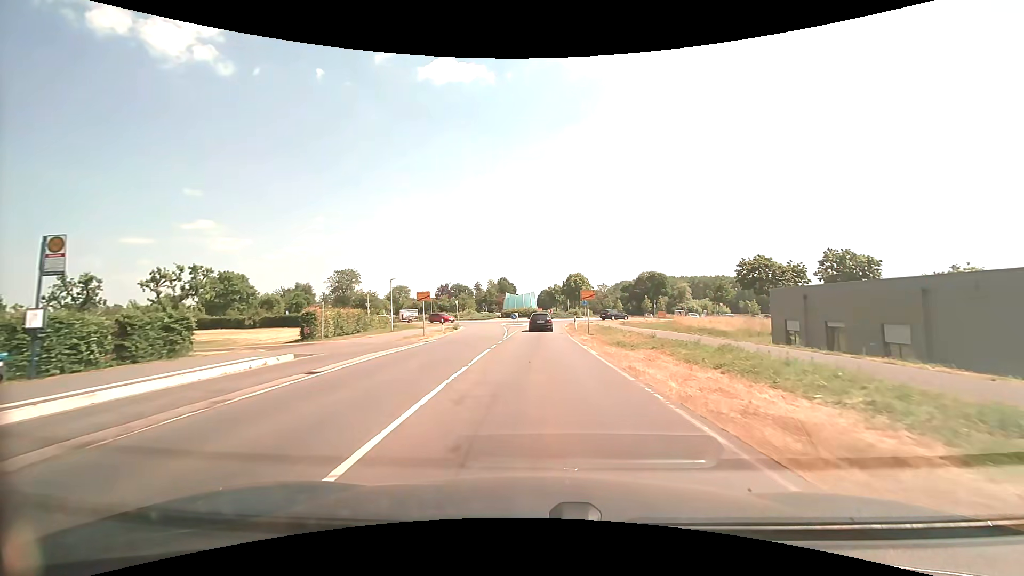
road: secondary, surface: asphalt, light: Day
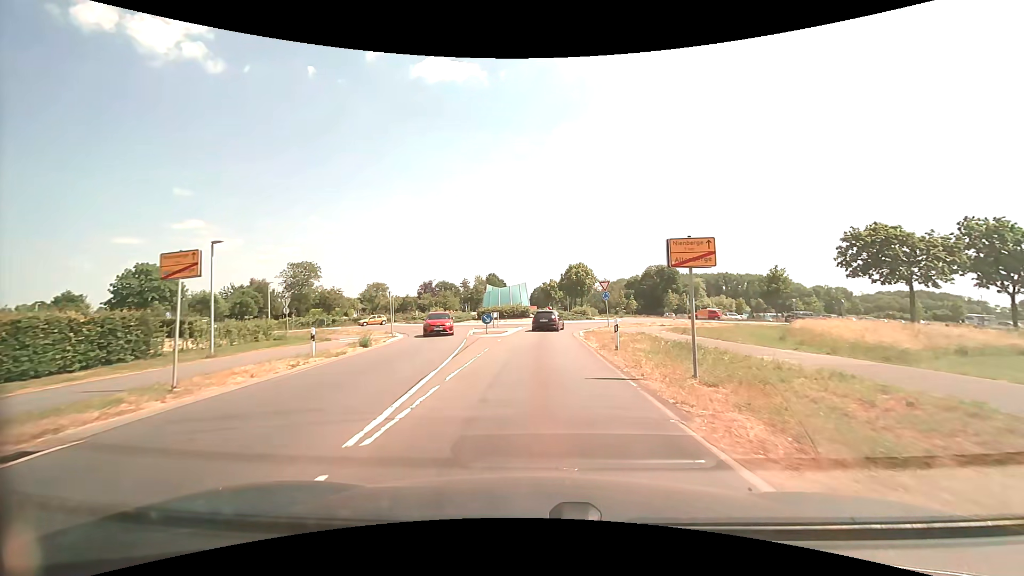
(+0.1, +22.7) m; +1°
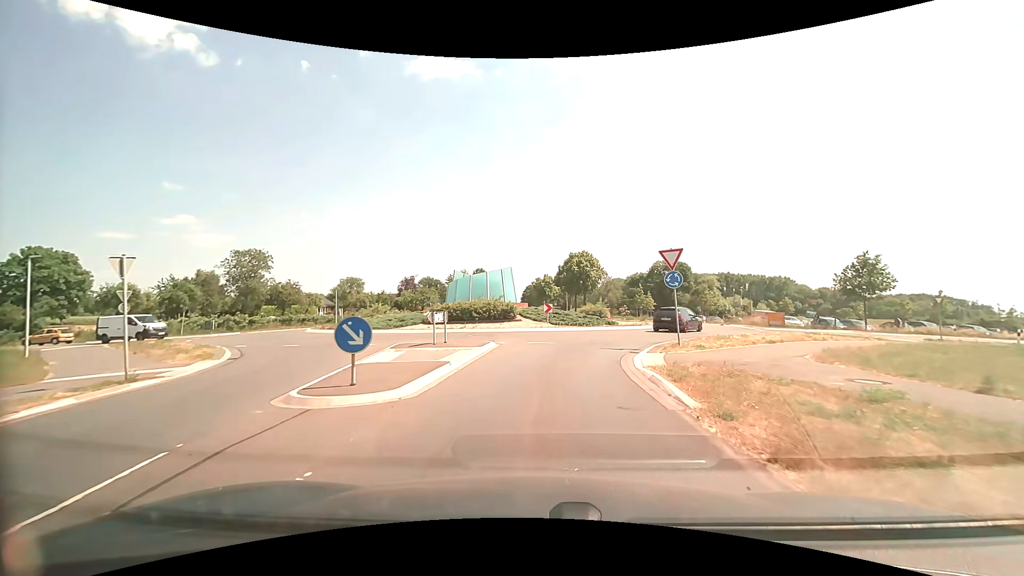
(+0.1, +19.5) m; +1°
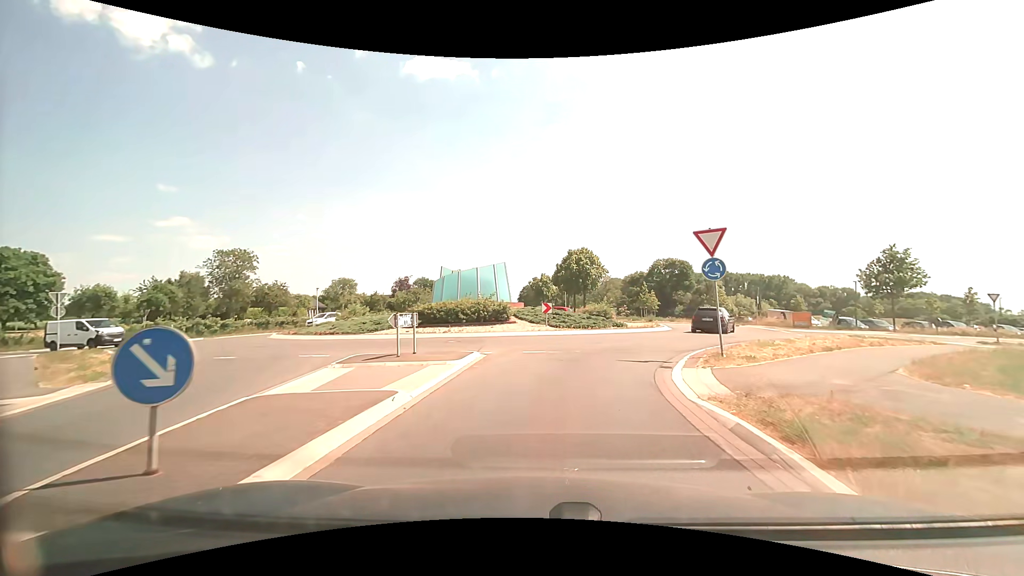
(0.0, +4.1) m; 0°
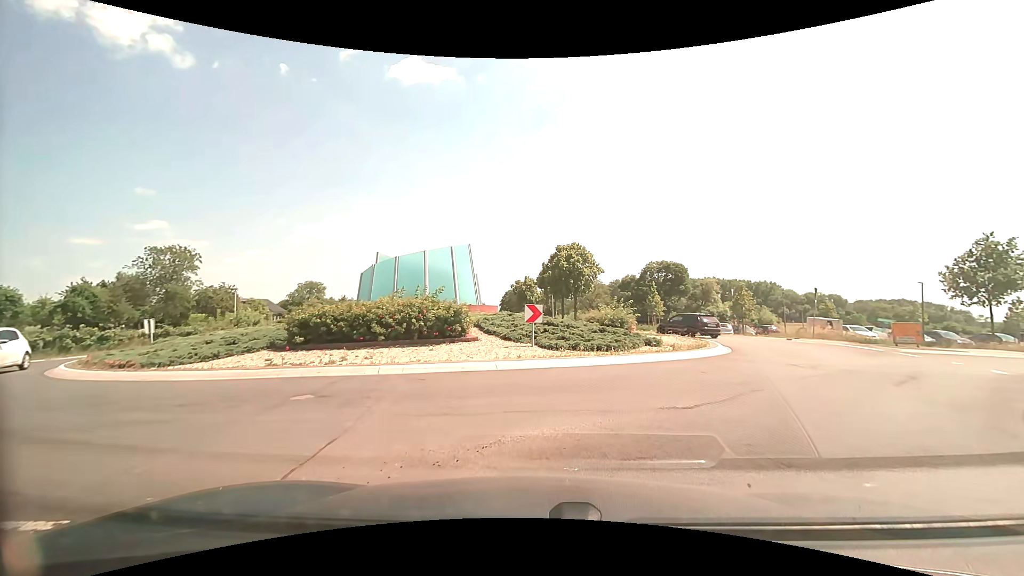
(+0.1, +11.3) m; +2°
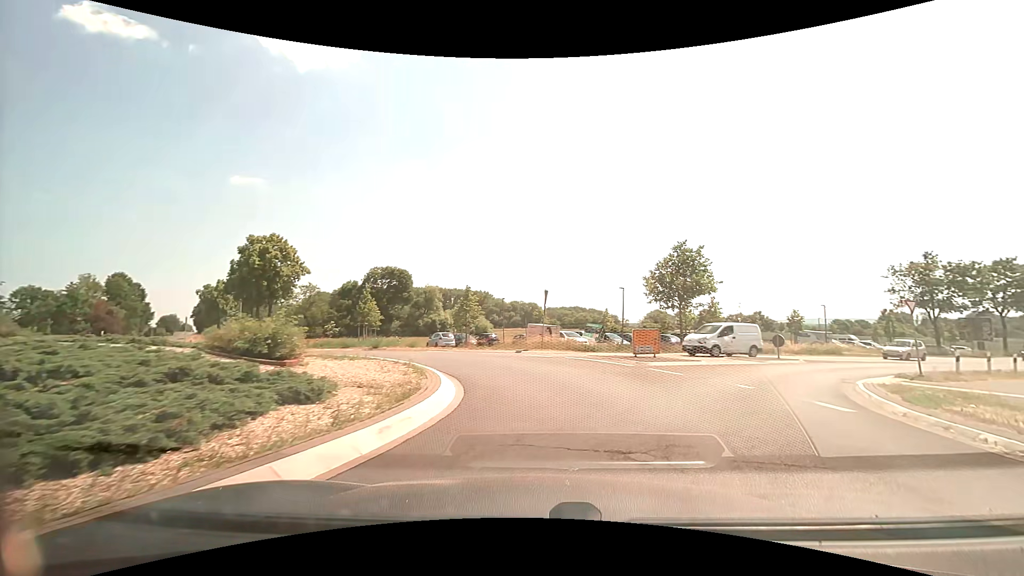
(+2.1, +9.7) m; +30°
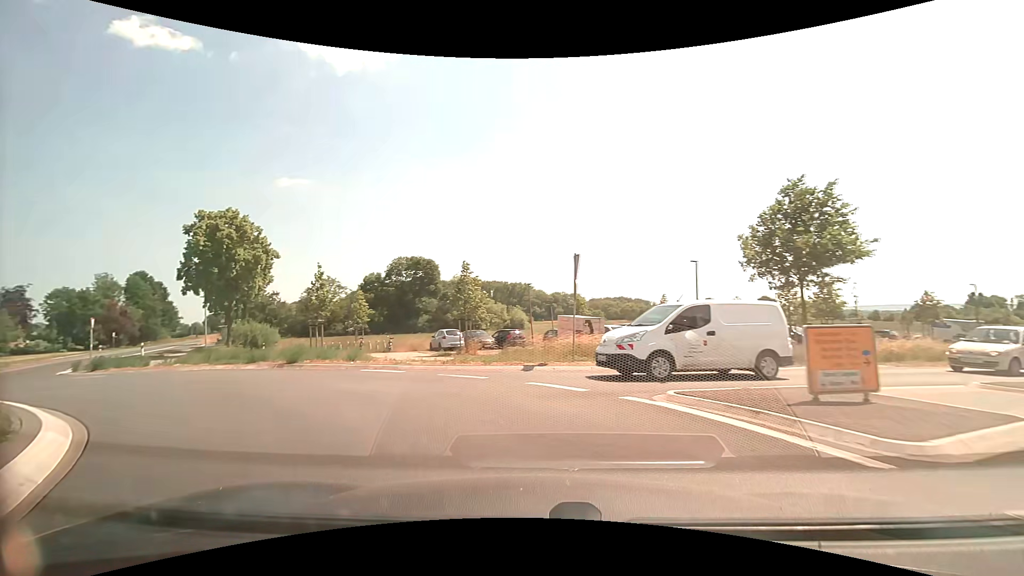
(+0.9, +12.4) m; -3°
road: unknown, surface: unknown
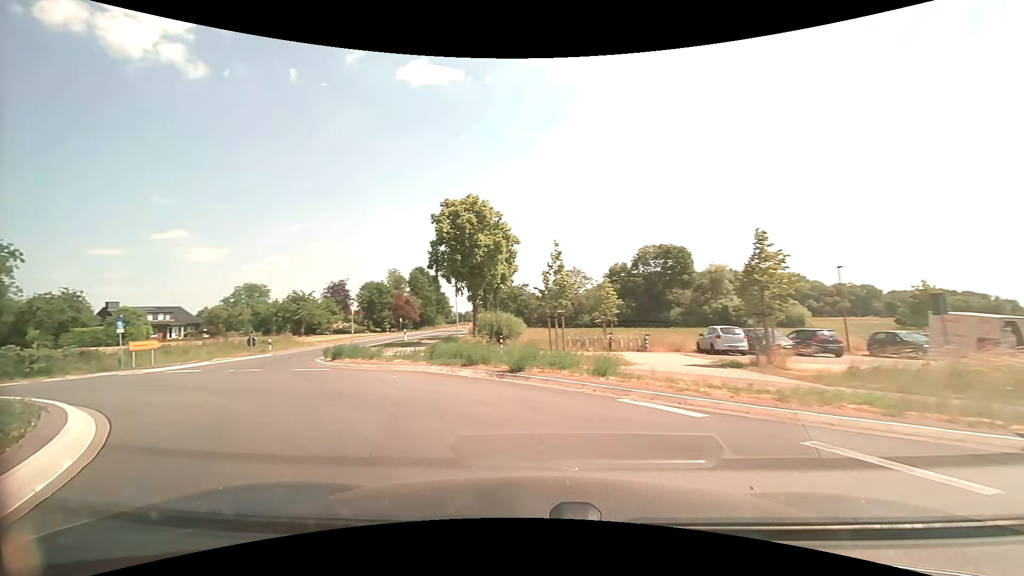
(-1.5, +6.5) m; -28°
(-4, +9) (-12, +14) (-22, +14) (-30, +9) (-39, +3) (-48, +1) (-58, 0) (-68, -1) (-78, -1) (-88, -2) m
